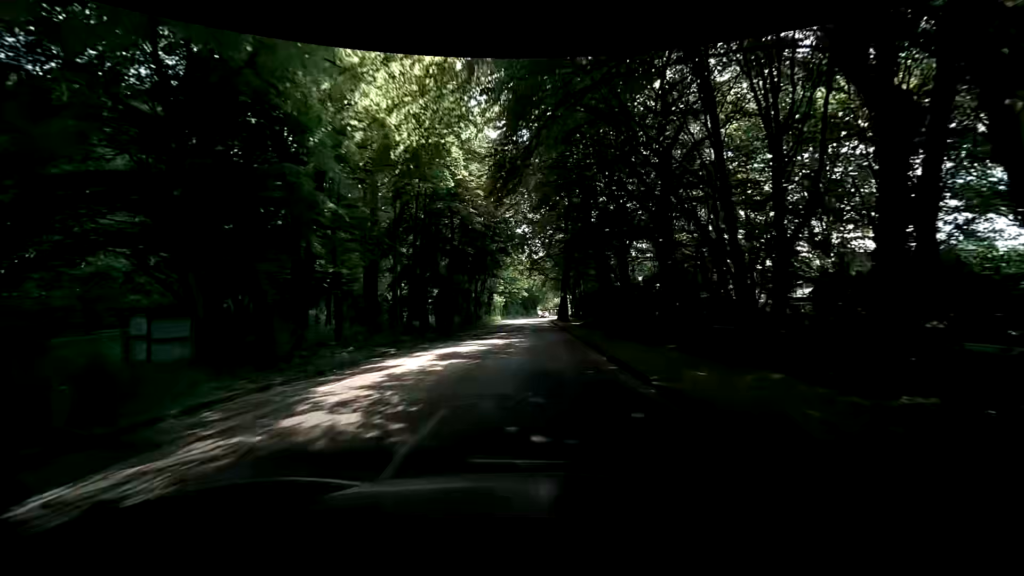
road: tertiary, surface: asphalt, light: Day
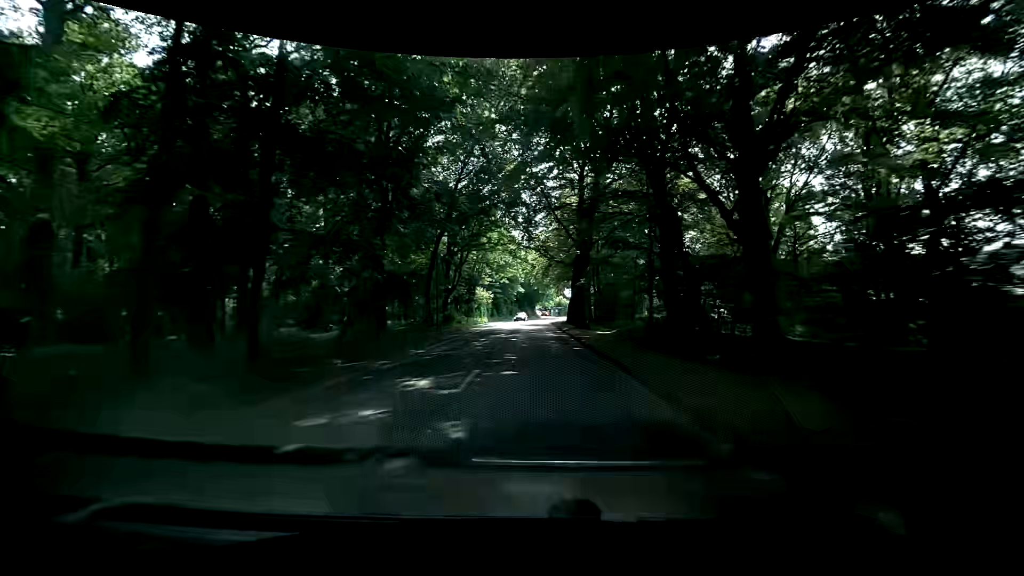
(+0.2, +22.7) m; +1°
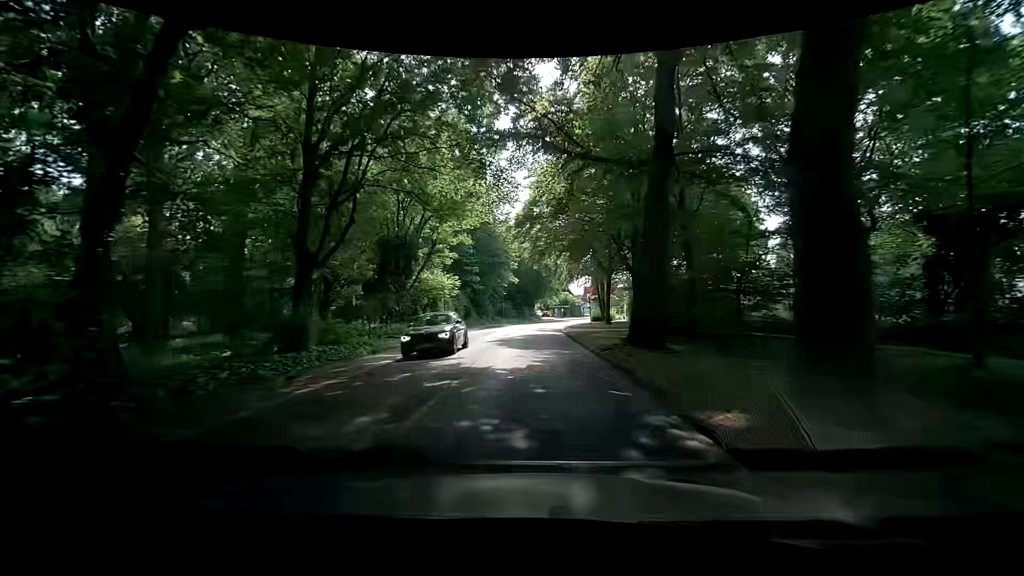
(-0.5, +30.0) m; -4°
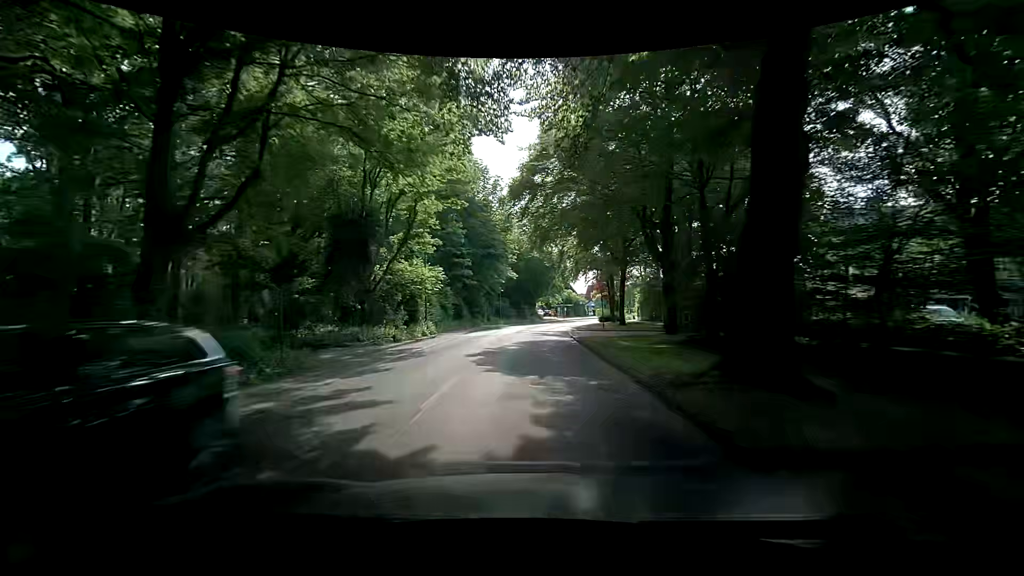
(+0.4, +7.3) m; +2°
(0, +10) (0, +20) (0, +30) (+1, +40) (+2, +50) (+4, +60) (+7, +69) (+11, +78) (+16, +87) (+21, +96) m
